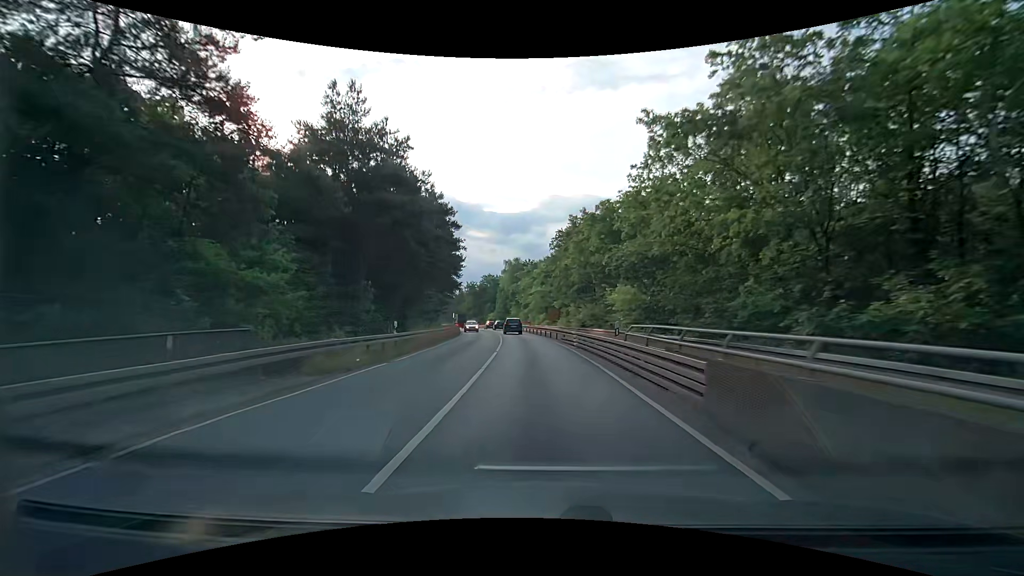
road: secondary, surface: asphalt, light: Day
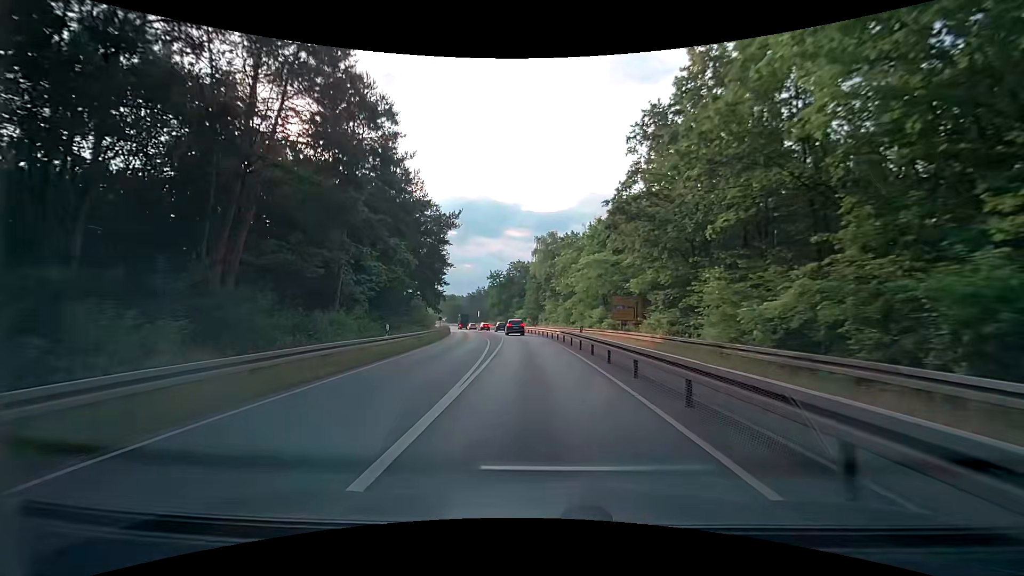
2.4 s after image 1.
(-1.4, +35.2) m; -5°
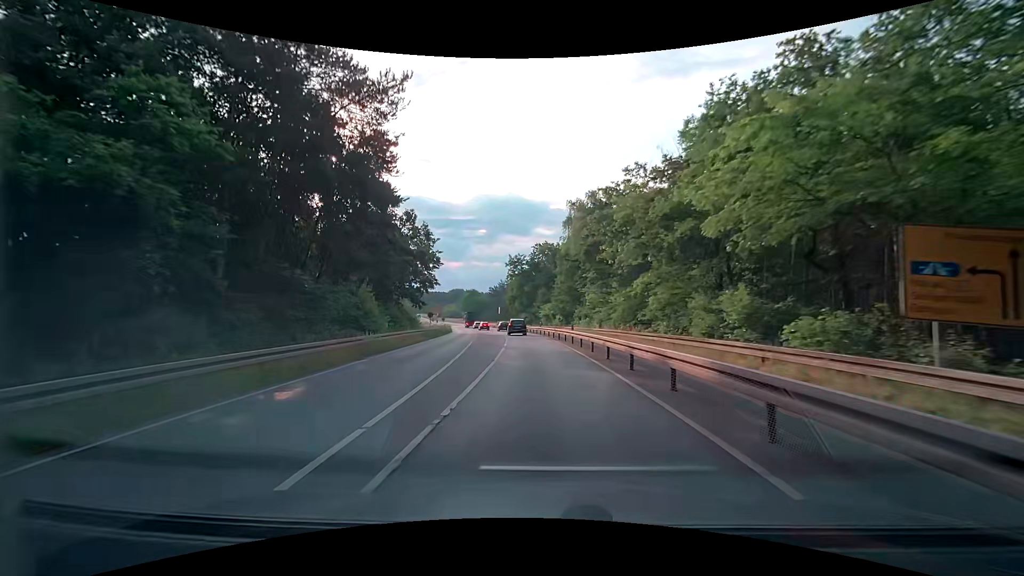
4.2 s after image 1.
(-0.7, +26.3) m; -3°
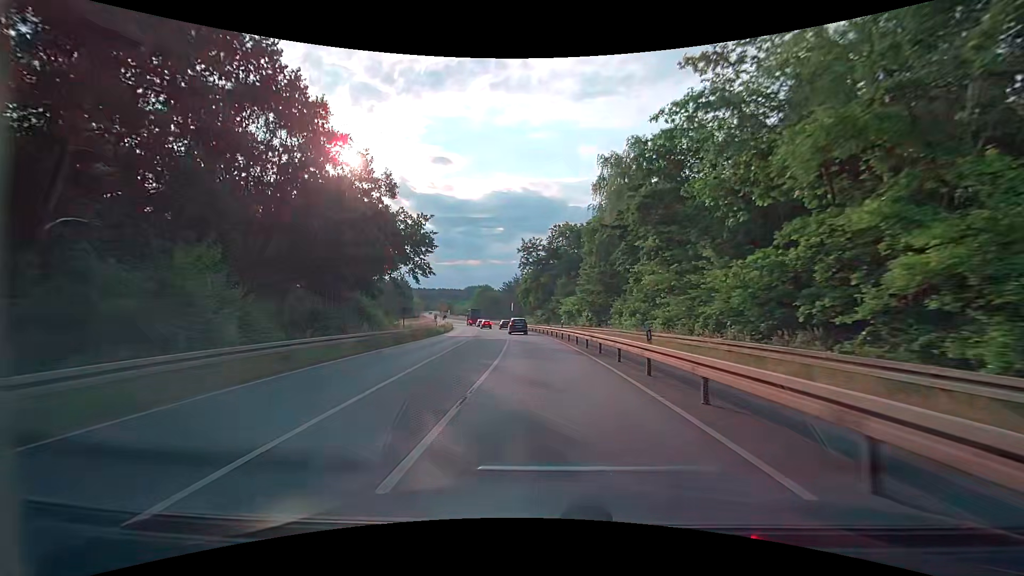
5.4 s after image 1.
(-0.4, +17.4) m; -2°
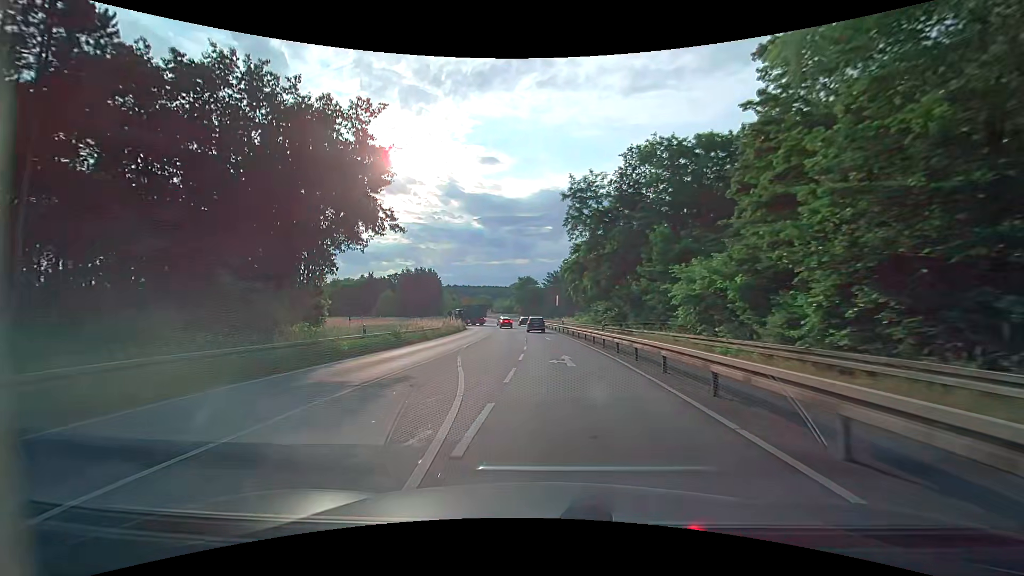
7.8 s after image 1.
(-1.3, +34.8) m; -6°
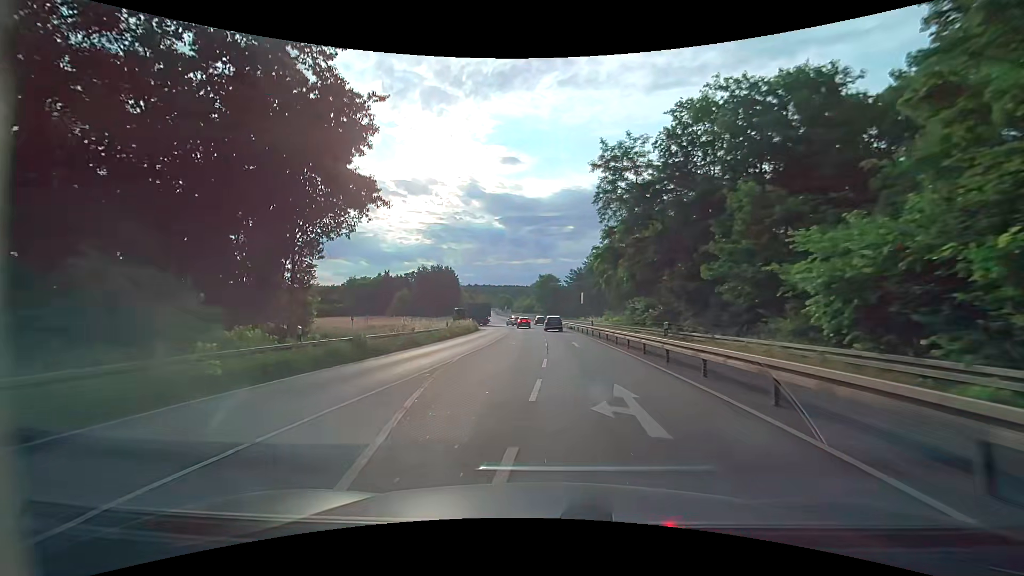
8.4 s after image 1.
(-0.2, +8.7) m; -3°
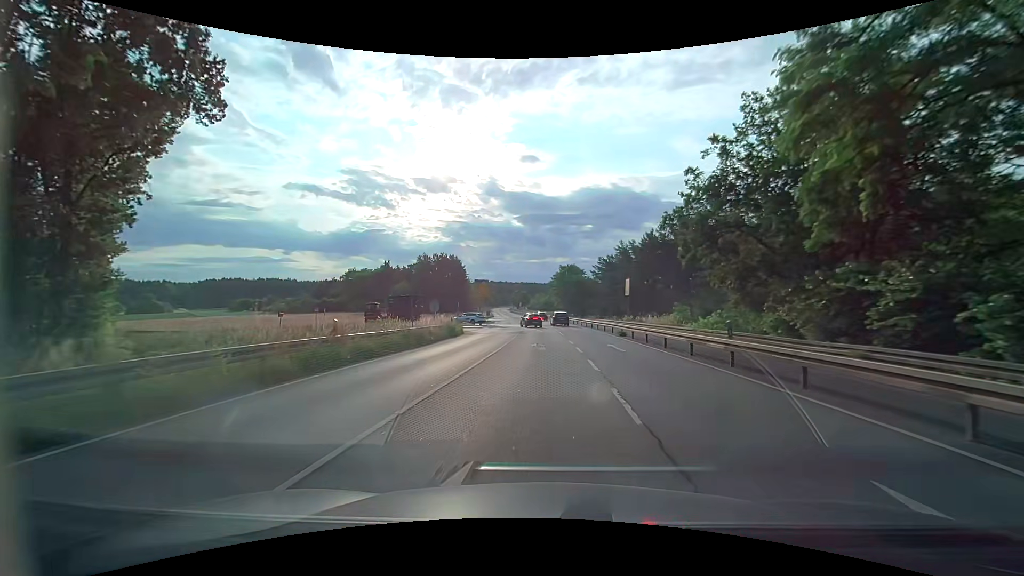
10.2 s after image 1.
(-0.8, +25.7) m; -2°
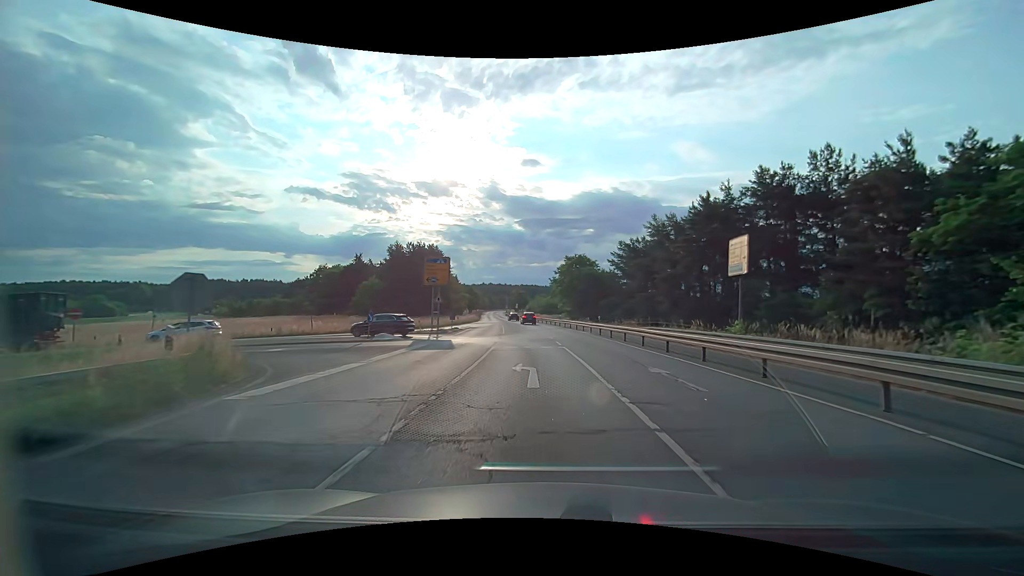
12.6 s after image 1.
(0.0, +29.9) m; 0°
(0, +10) (0, +20) (-4, +29) (-12, +34) (-22, +33) (-32, +31) (-42, +30) (-52, +28) (-62, +27) (-72, +25) m
